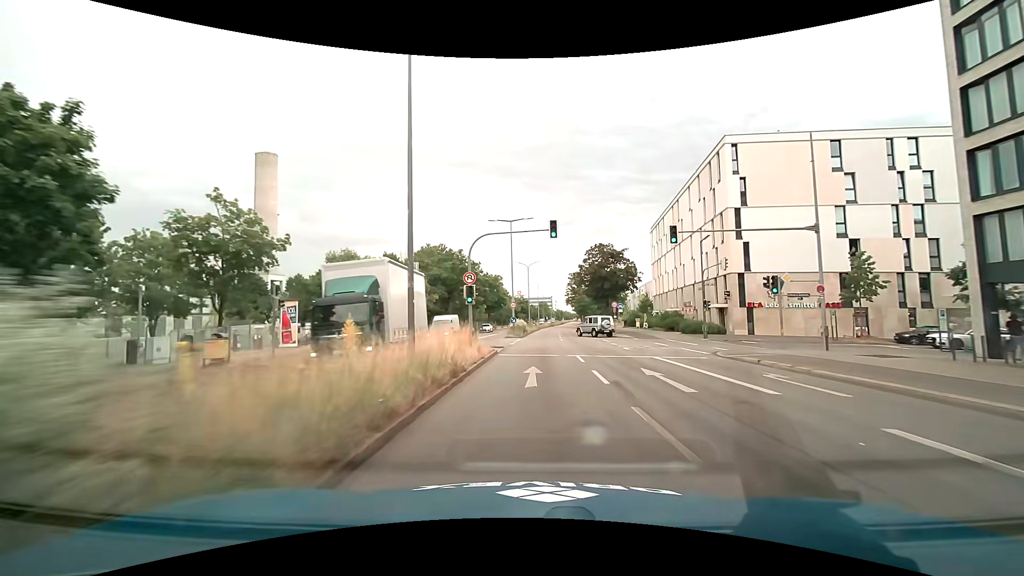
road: primary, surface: asphalt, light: Day
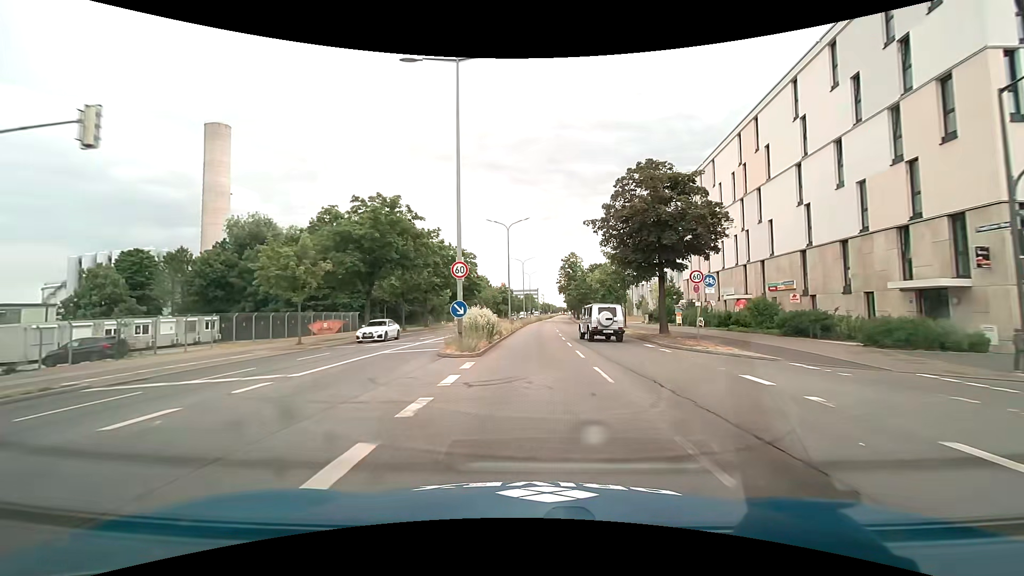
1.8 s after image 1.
(+0.3, +27.6) m; +1°
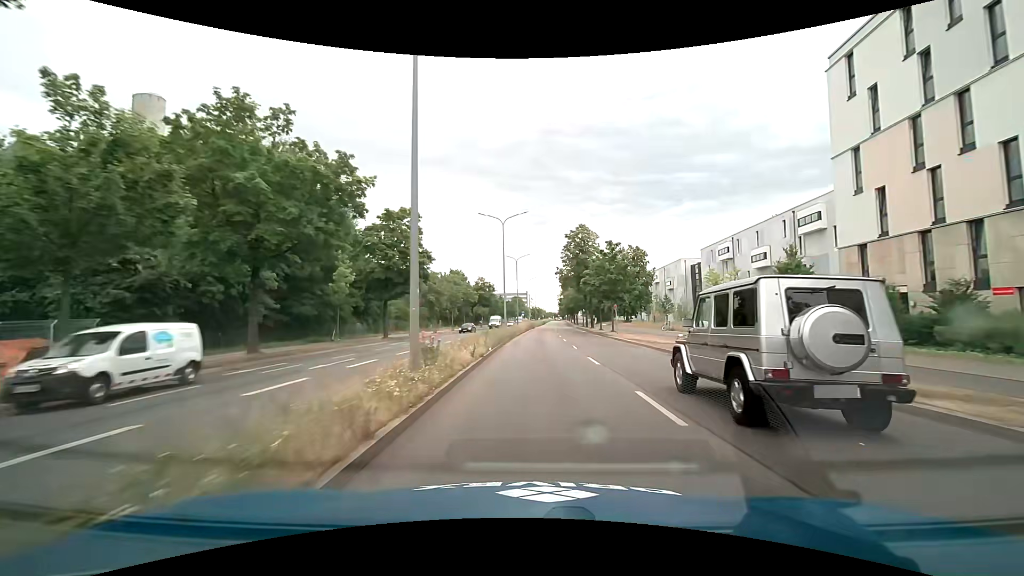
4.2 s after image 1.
(+0.4, +36.4) m; +2°
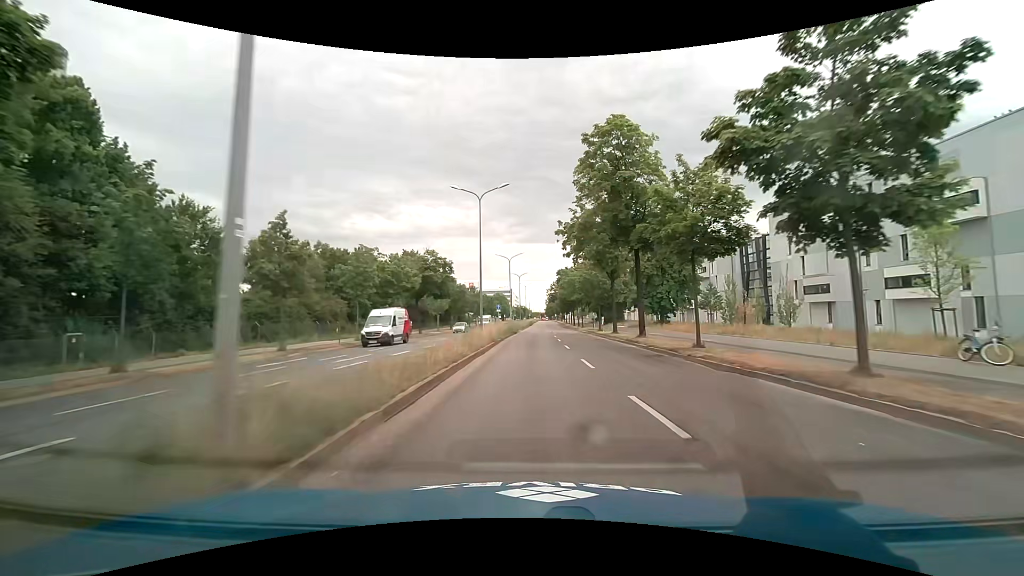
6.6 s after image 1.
(+0.6, +36.8) m; +2°
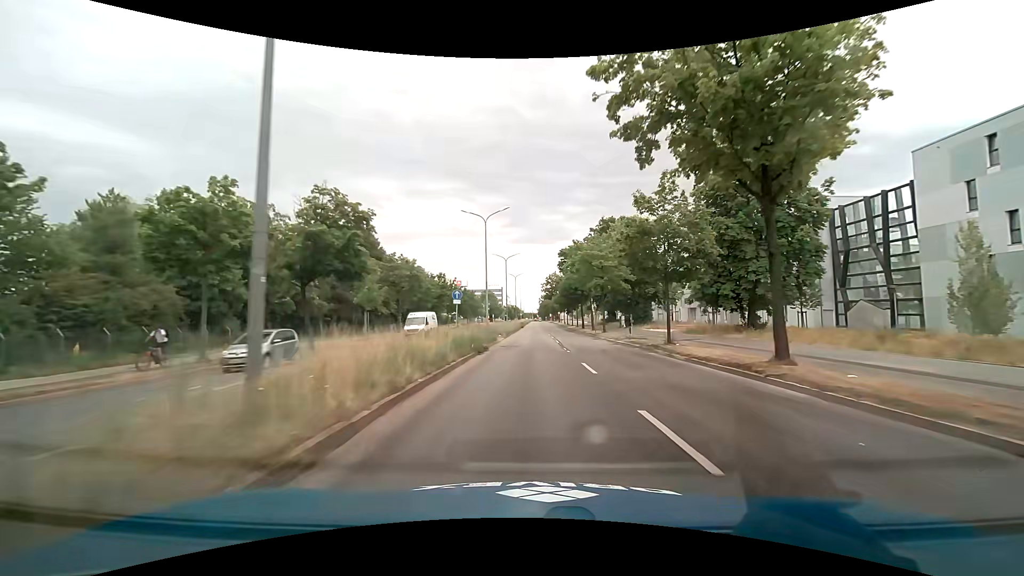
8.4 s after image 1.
(+0.1, +28.1) m; +1°
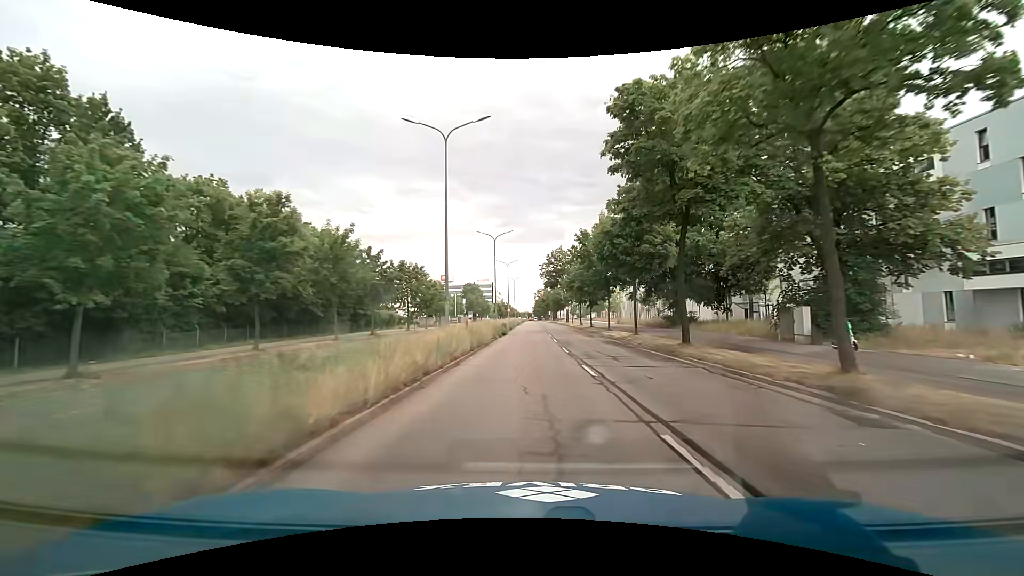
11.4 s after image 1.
(+0.3, +46.2) m; +1°
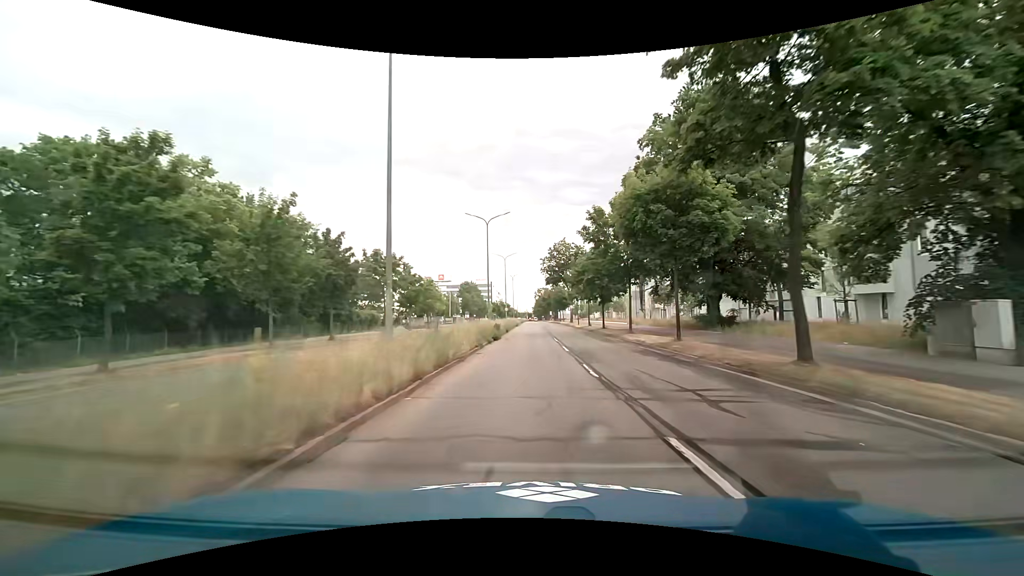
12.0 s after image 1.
(0.0, +9.2) m; 0°
